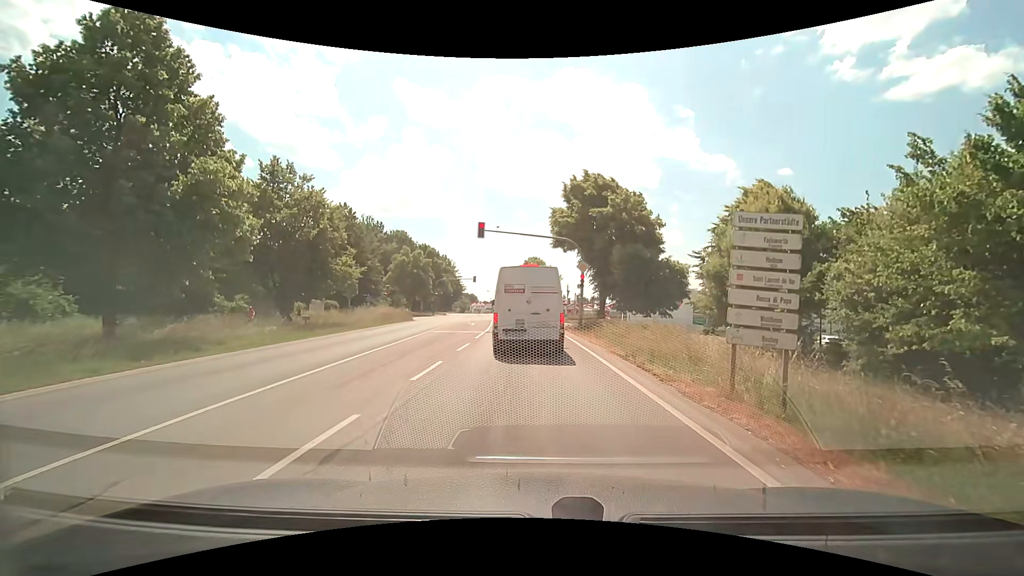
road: secondary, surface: asphalt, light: Day
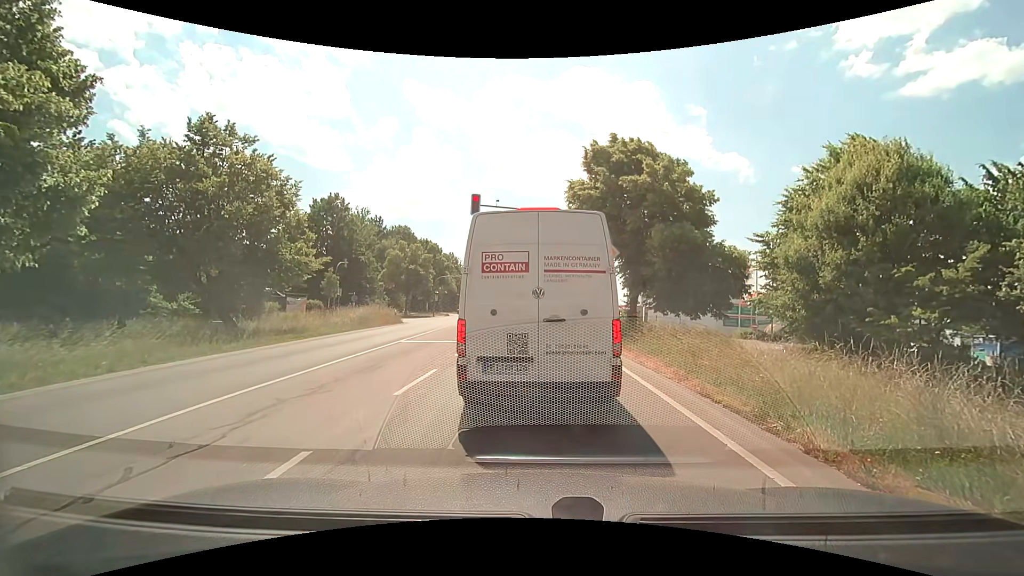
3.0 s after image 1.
(-0.1, +7.3) m; -3°
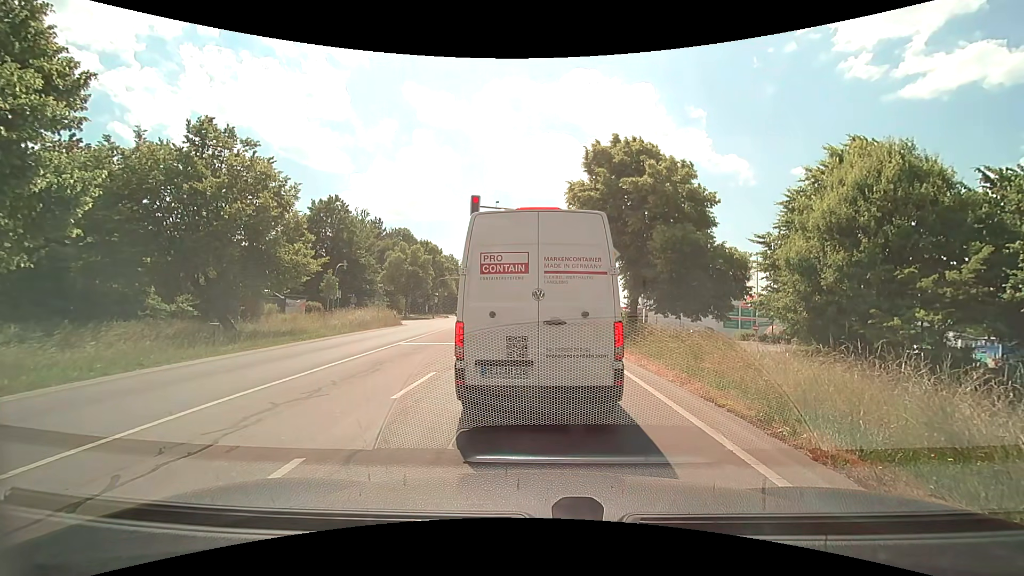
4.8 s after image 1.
(0.0, +0.2) m; 0°
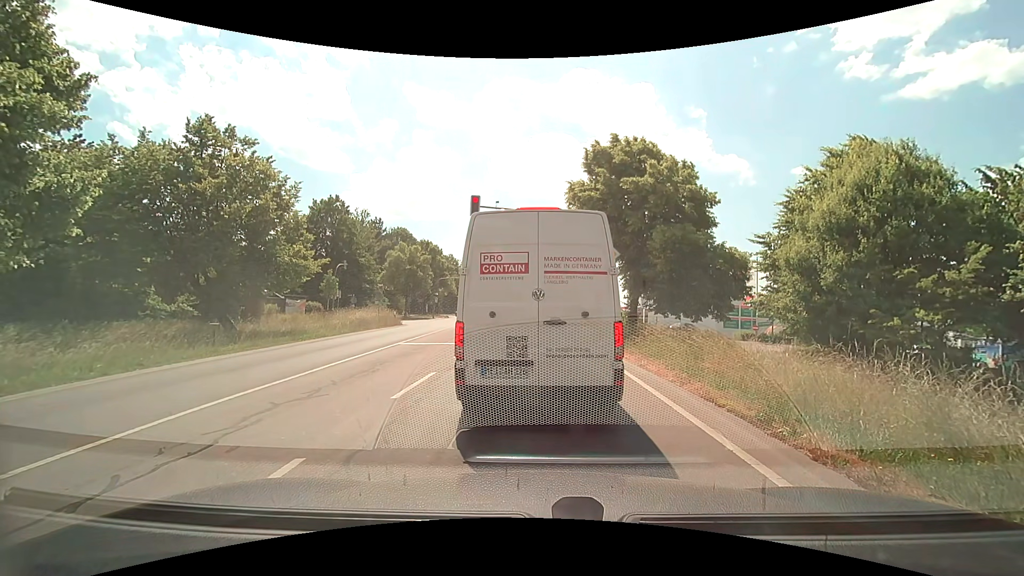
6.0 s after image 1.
(0.0, 0.0) m; 0°
(0, +10) (0, +20) (0, +30) (0, +40) (-1, +50) (-1, +60) (-2, +70) (-3, +80) (-3, +90) (-4, +100) m
